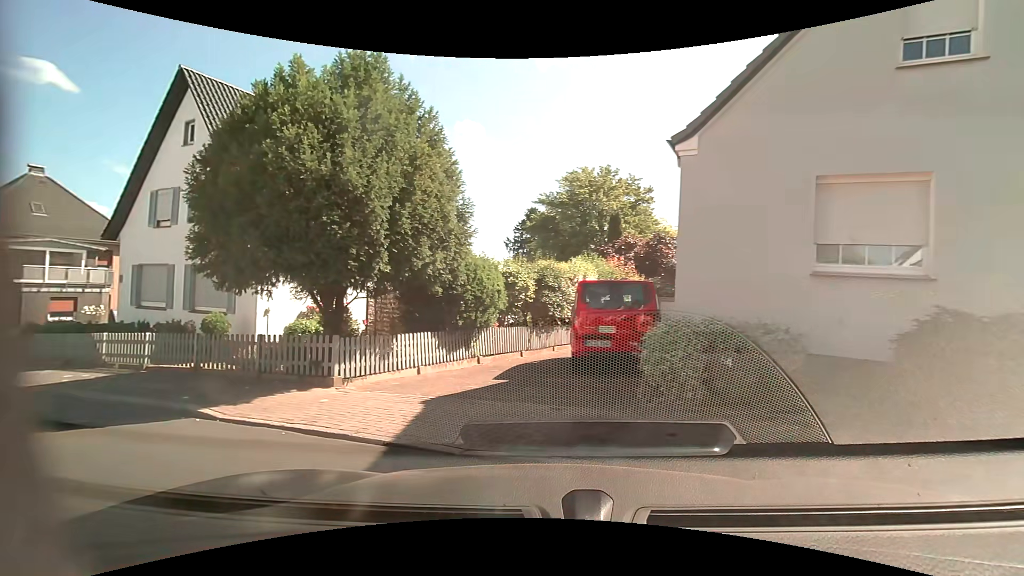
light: Day
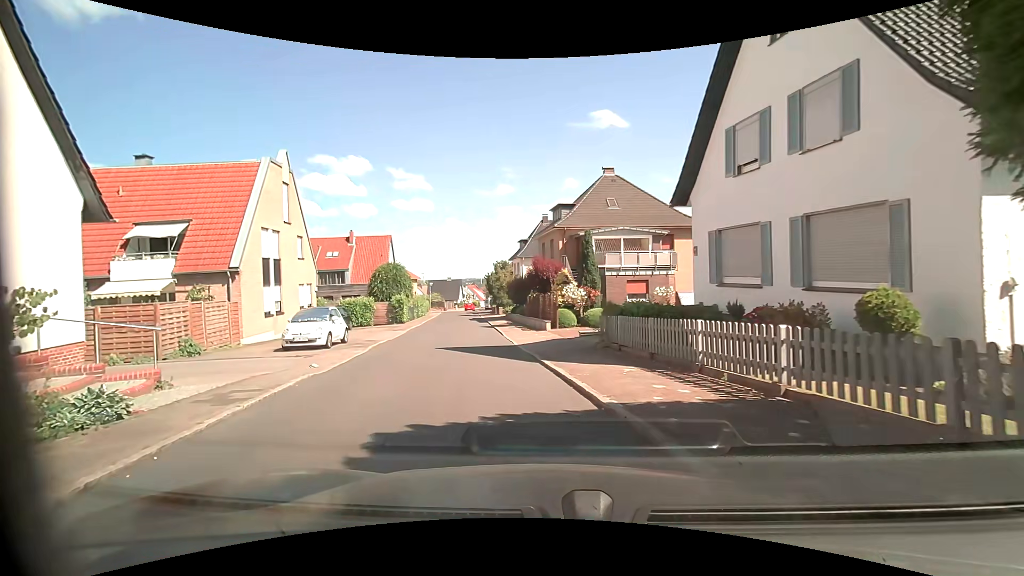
(-4.3, +6.4) m; -58°
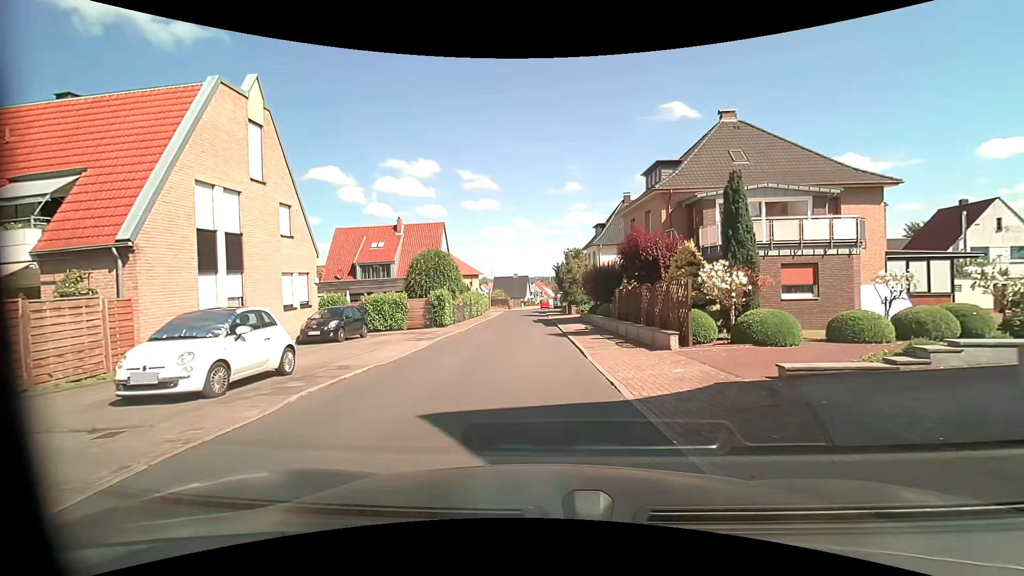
(-0.8, +10.4) m; -6°
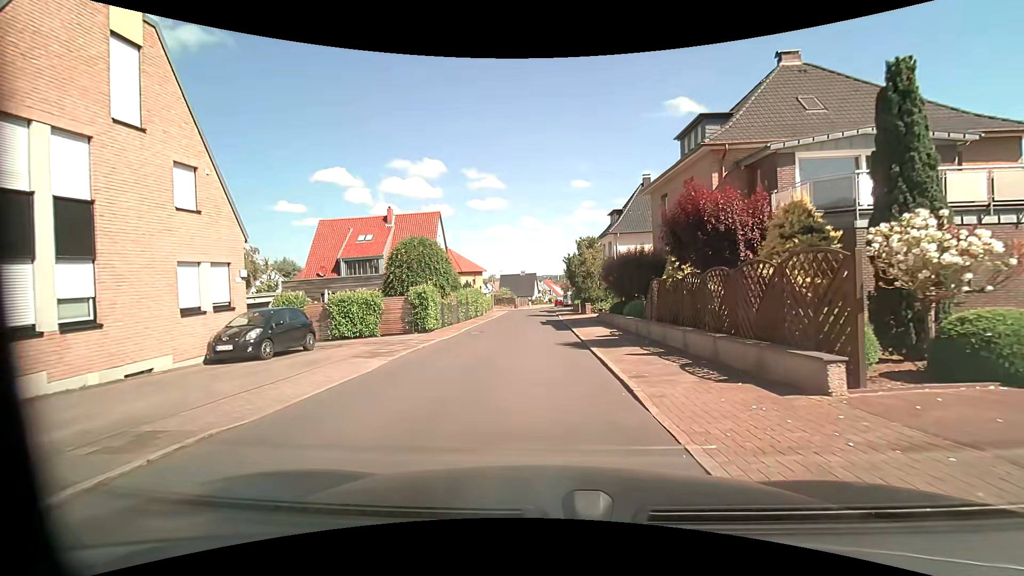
(-0.1, +6.3) m; -2°
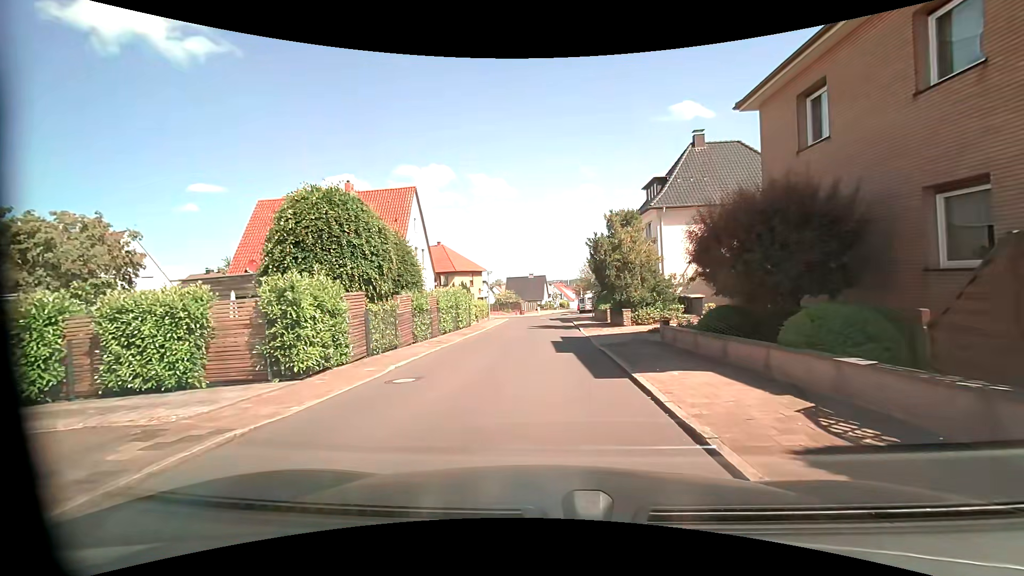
(-0.2, +13.0) m; -1°
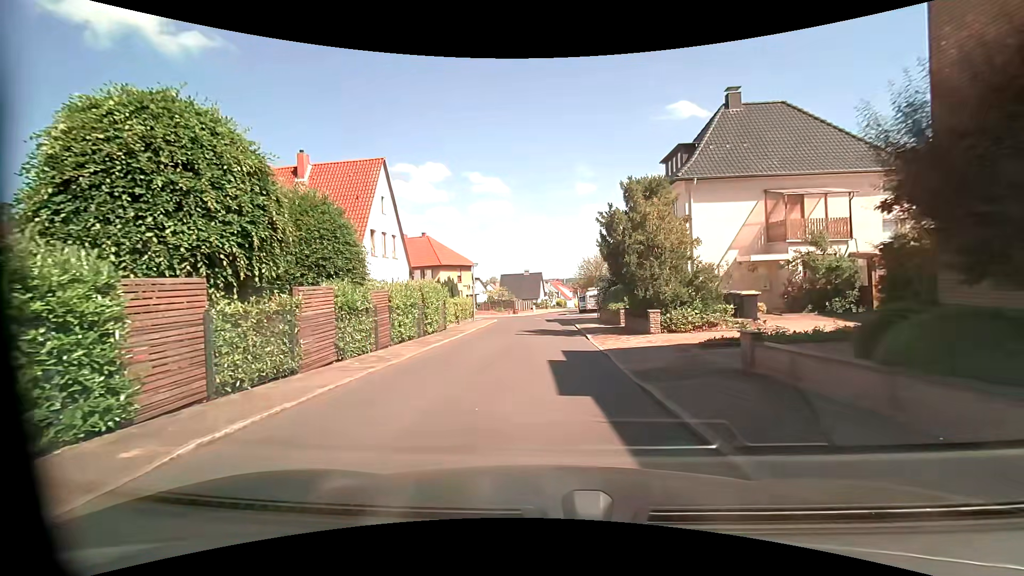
(0.0, +6.6) m; +1°
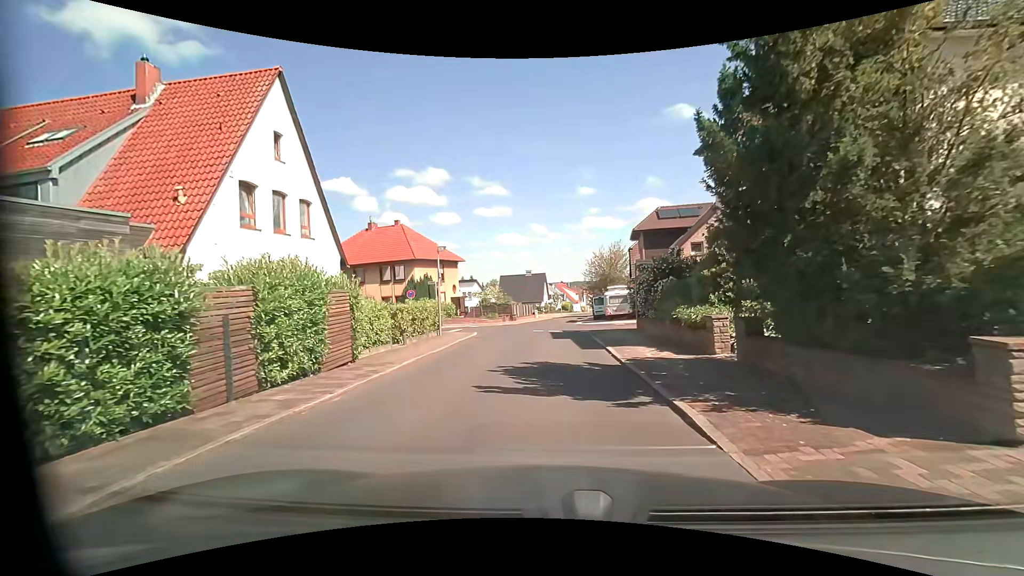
(-0.2, +12.4) m; -1°
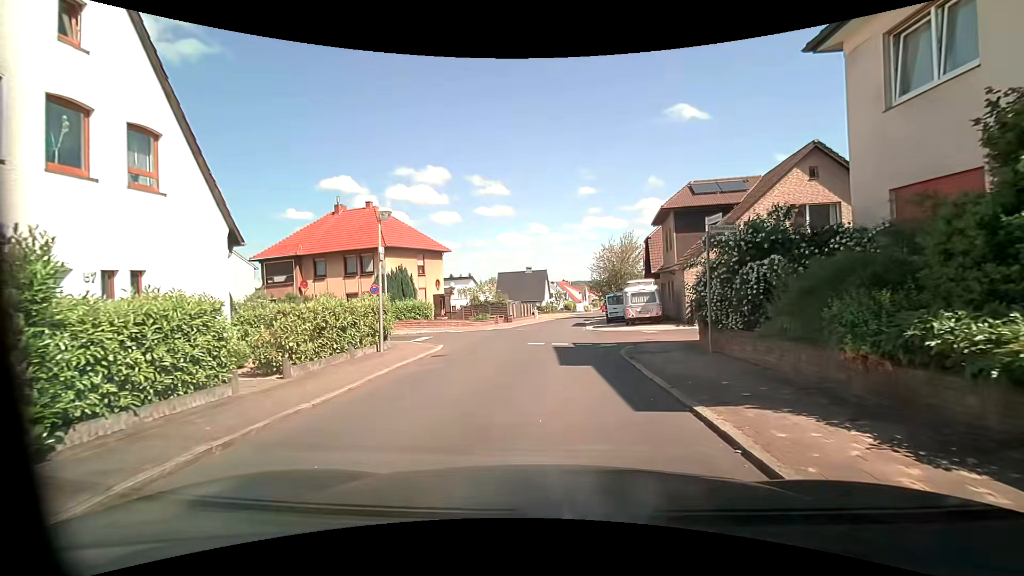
(0.0, +8.3) m; 0°
(0, +10) (0, +20) (+1, +30) (+1, +40) (+3, +50) (+4, +60) (+5, +70) (+7, +80) (+8, +89) (+10, +99) m
